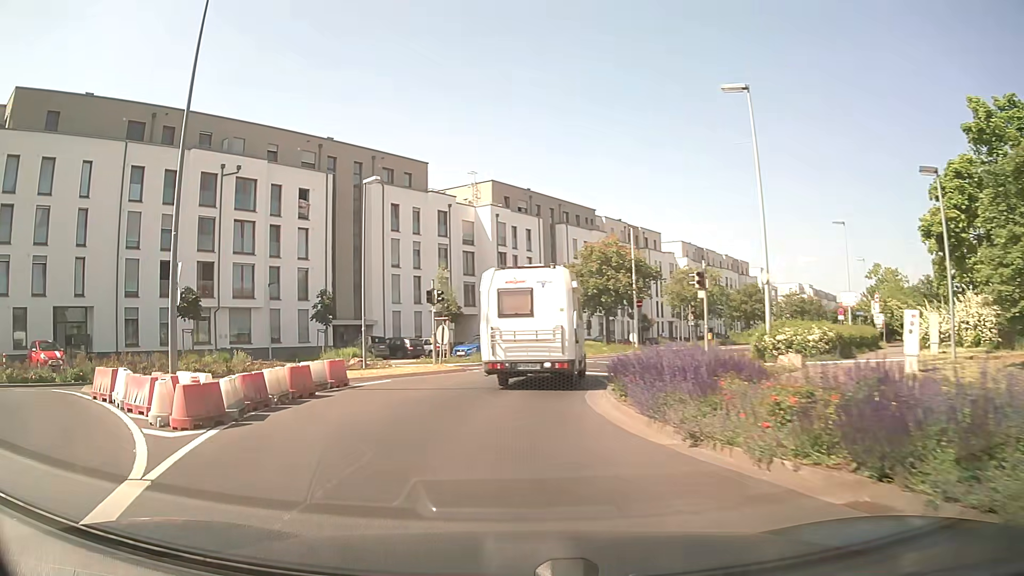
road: secondary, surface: asphalt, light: Day
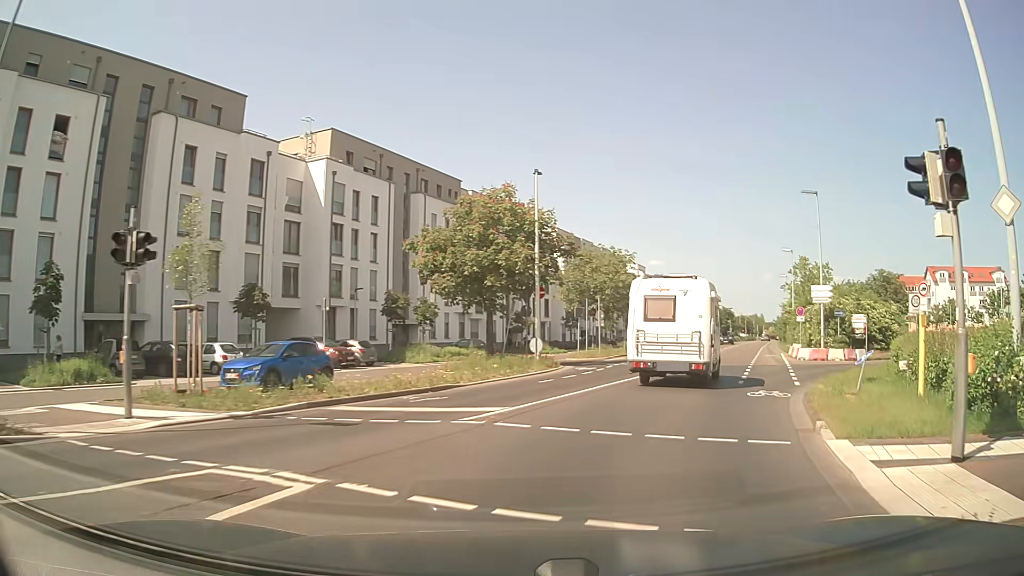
(+0.1, +17.8) m; +12°
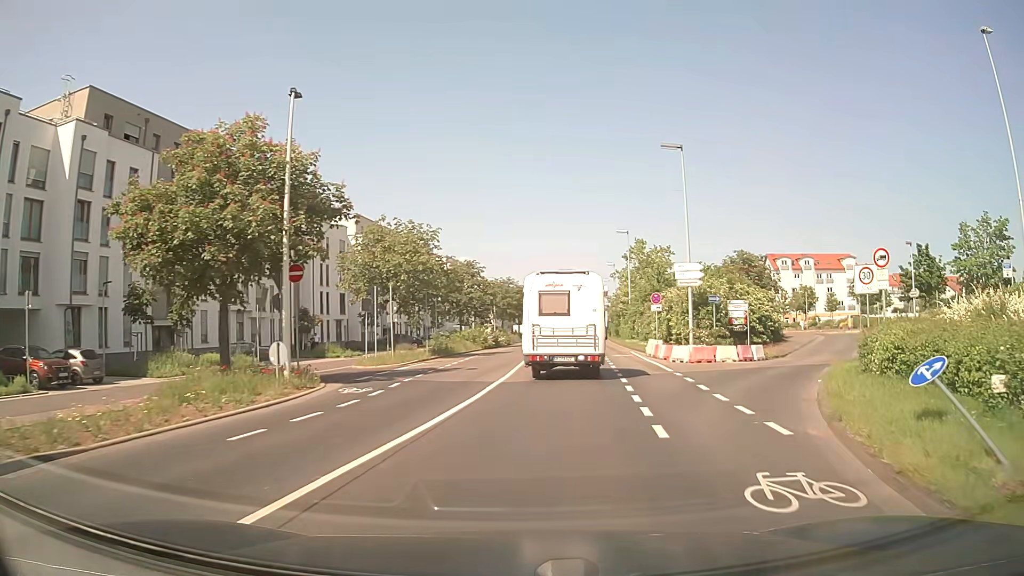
(+1.6, +10.3) m; +16°
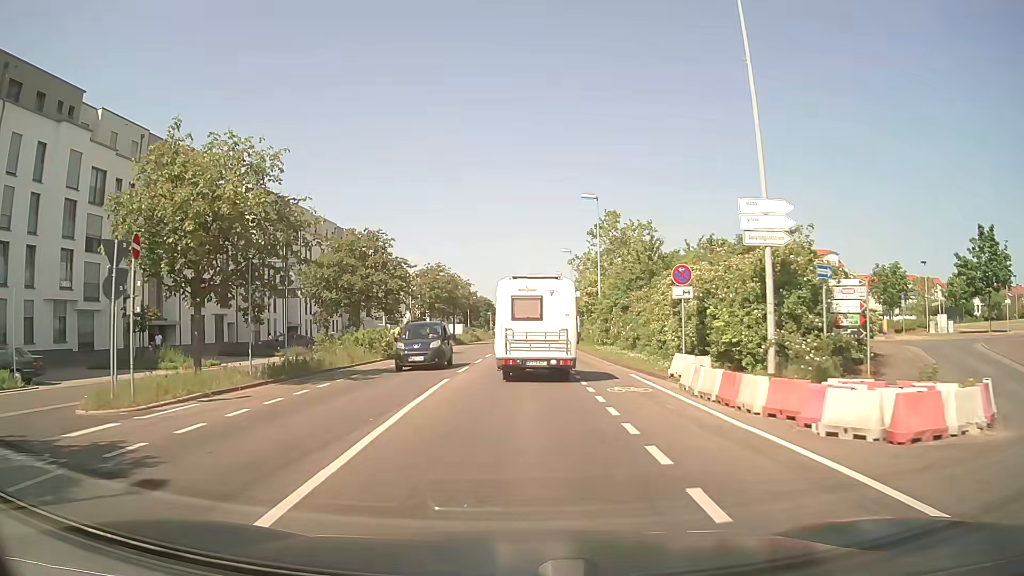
(+1.3, +17.7) m; +5°
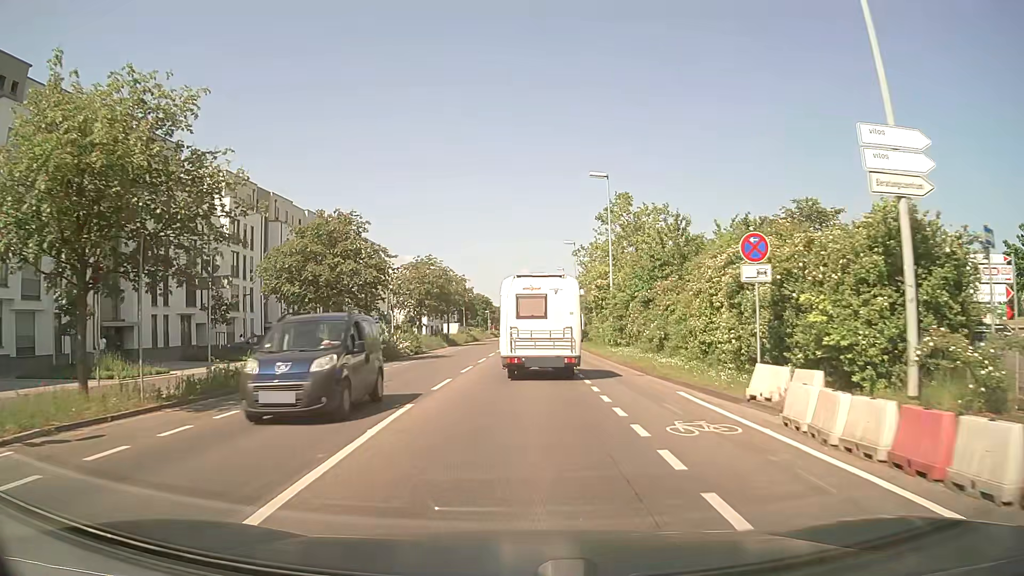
(0.0, +6.3) m; 0°
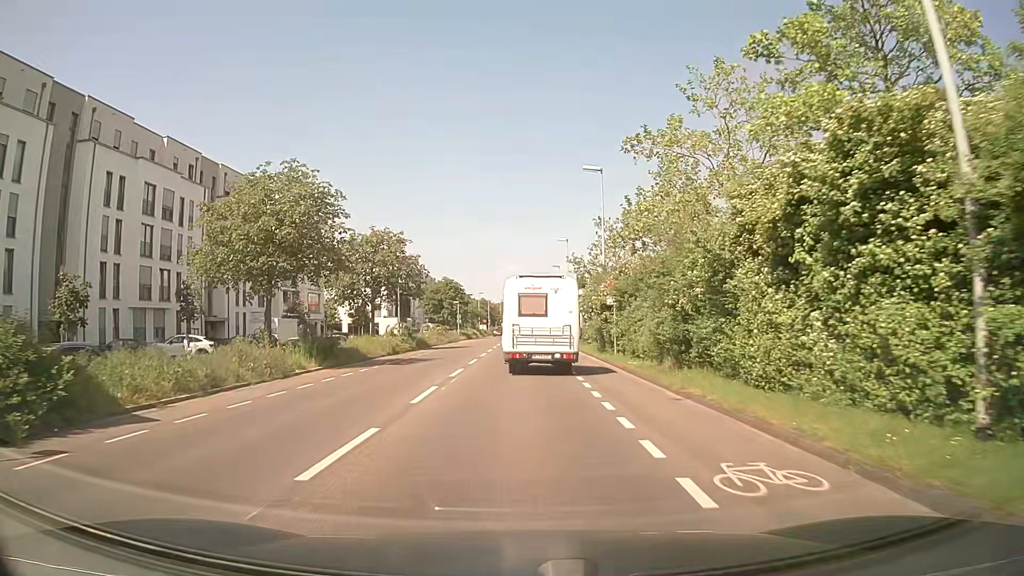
(+0.7, +33.5) m; +1°
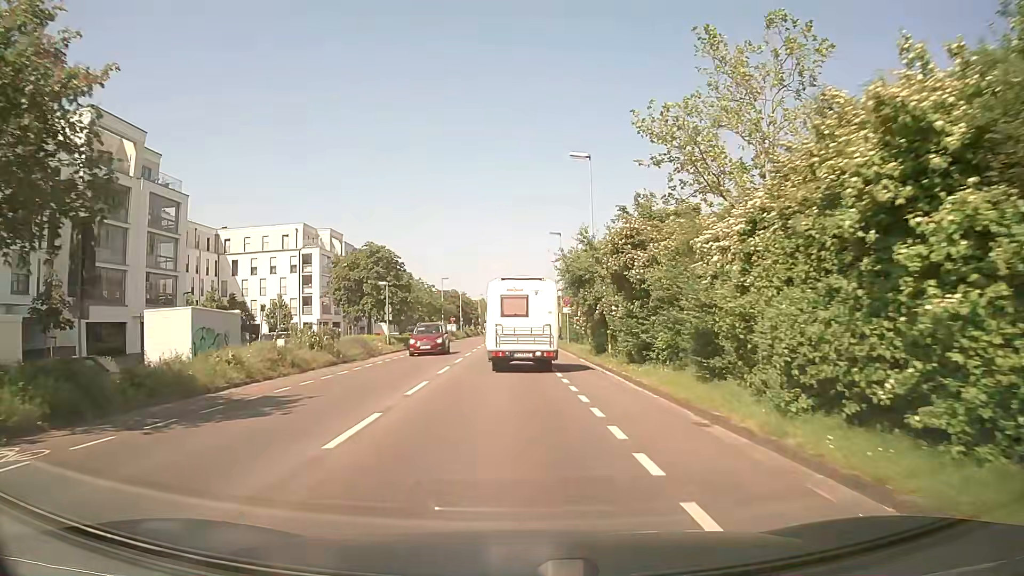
(+0.6, +34.7) m; +2°
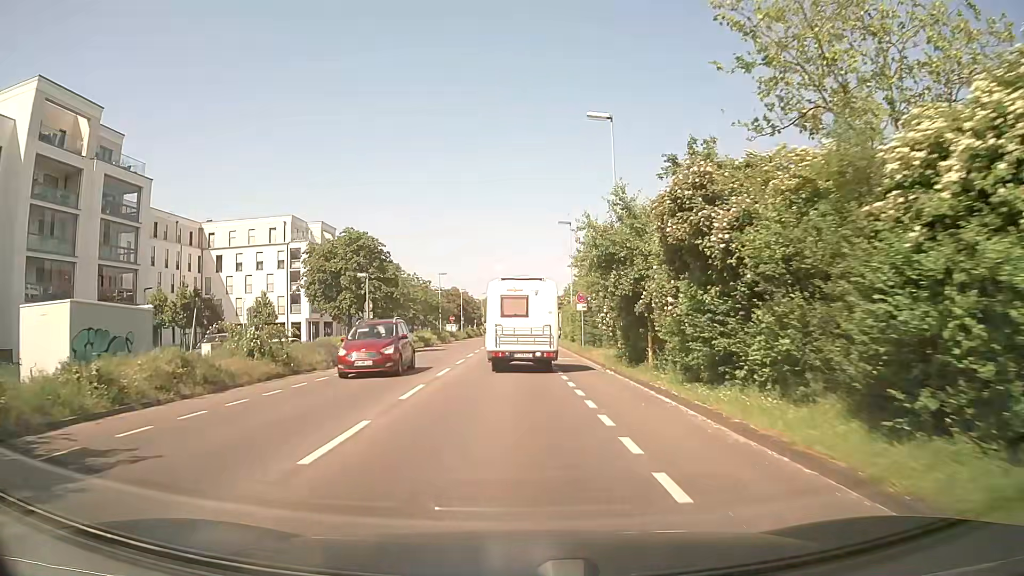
(0.0, +6.9) m; 0°
(0, +10) (0, +20) (0, +30) (-1, +40) (-1, +50) (0, +60) (+1, +70) (+2, +80) (+4, +90) (+5, +100) m
